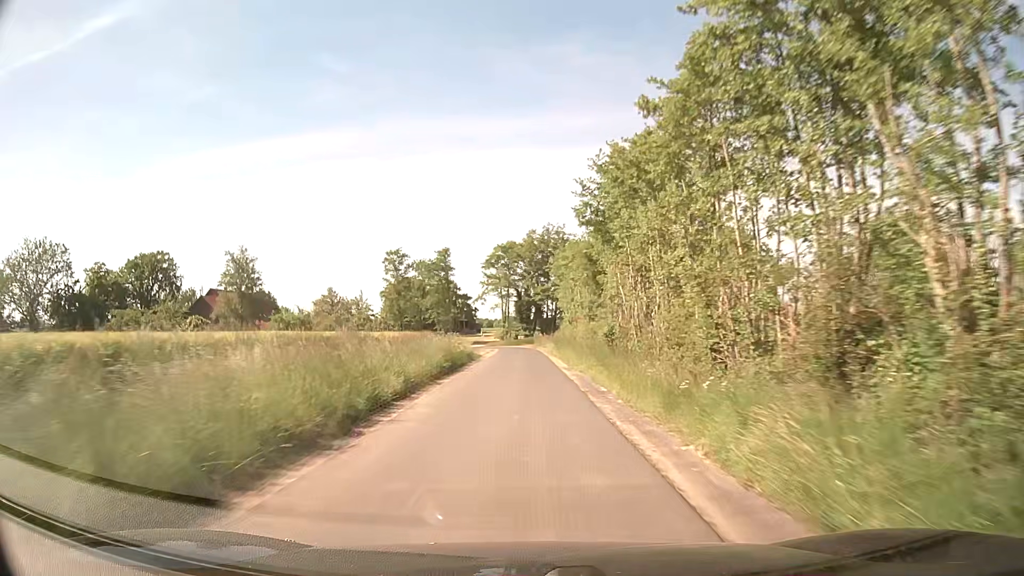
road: unclassified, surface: asphalt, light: Day
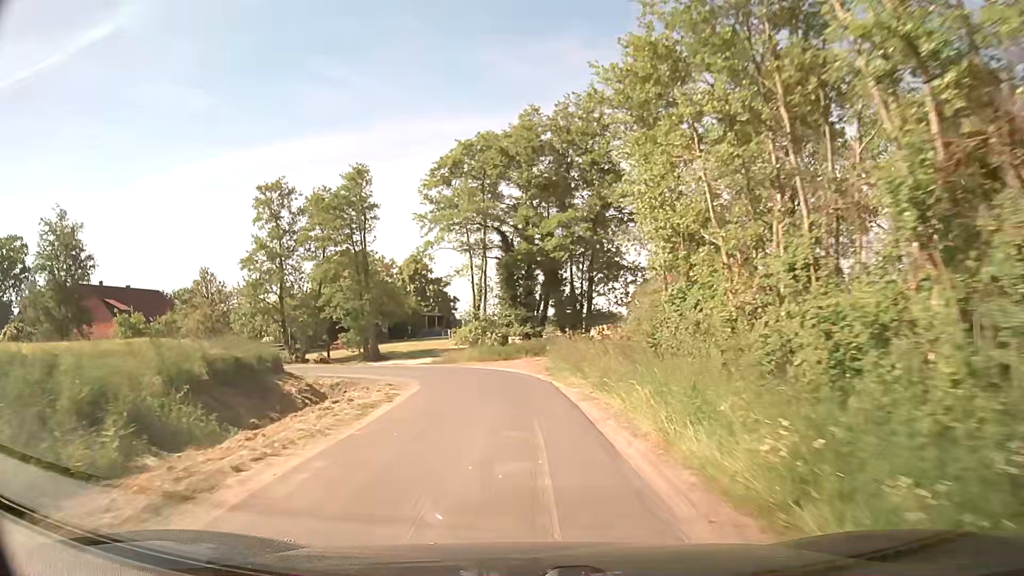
(+0.1, +43.5) m; -1°
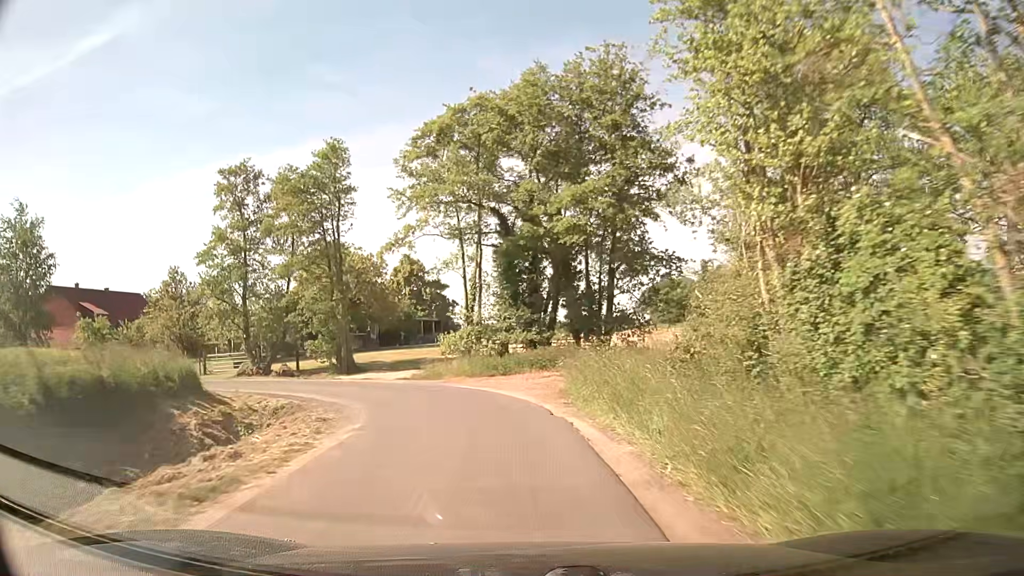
(0.0, +6.9) m; 0°
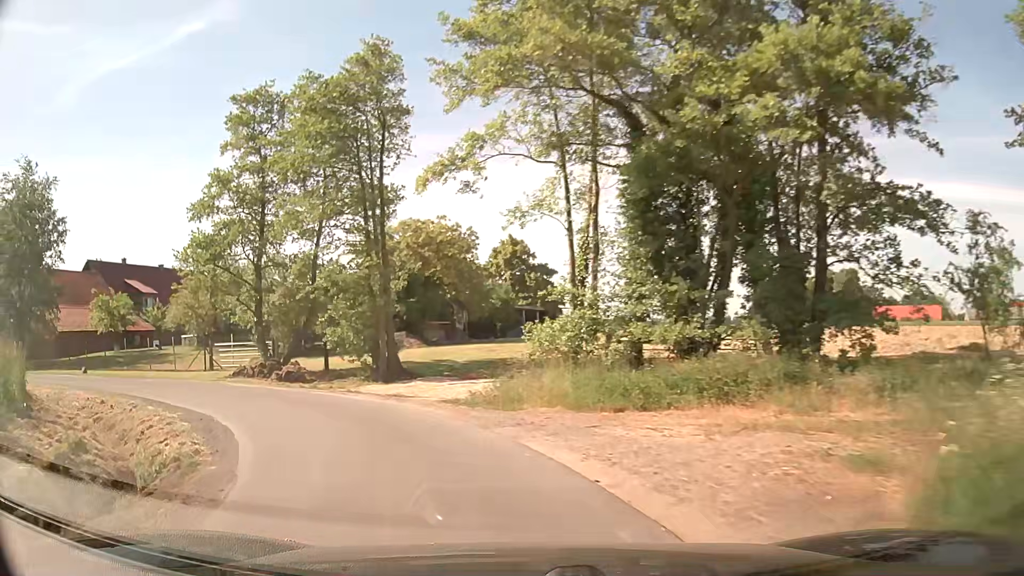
(-0.7, +11.9) m; -9°
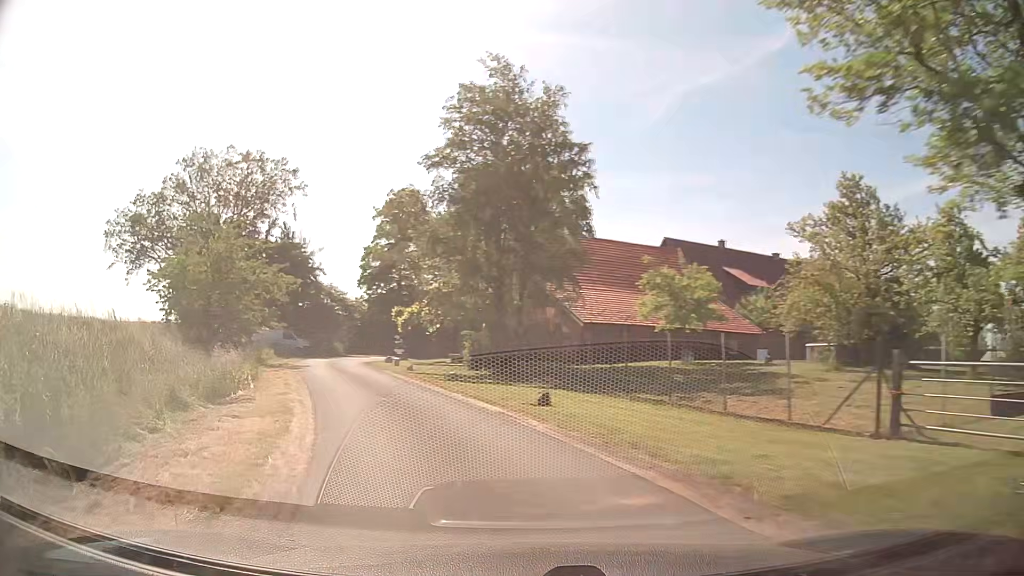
(-9.4, +19.0) m; -52°
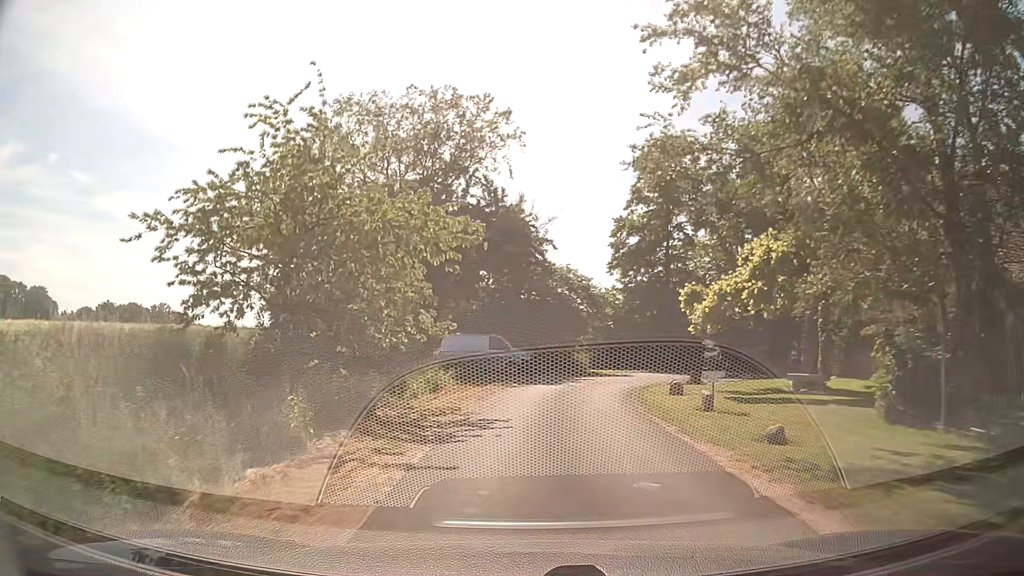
(-4.4, +18.1) m; -22°
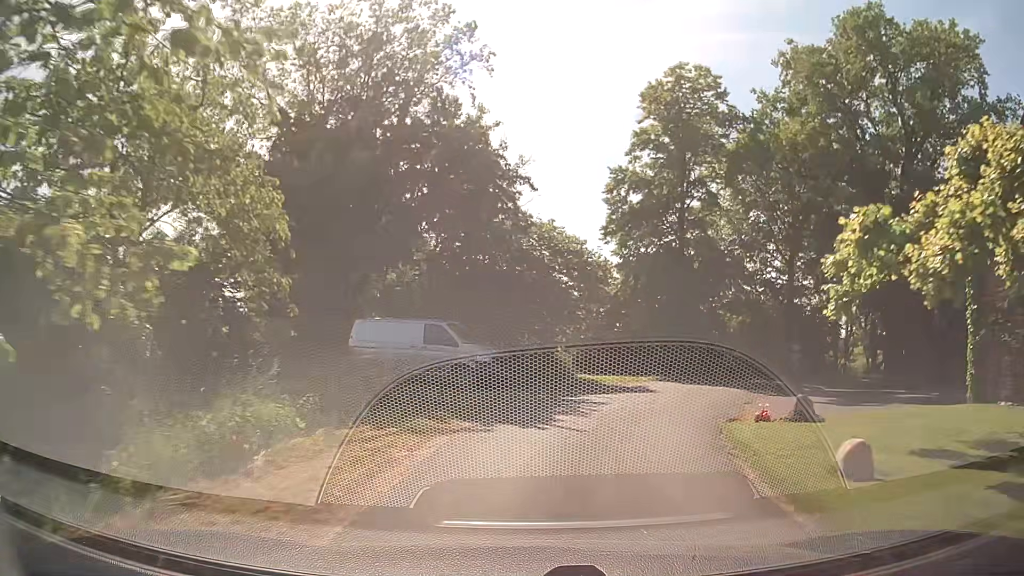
(+0.1, +11.9) m; +3°
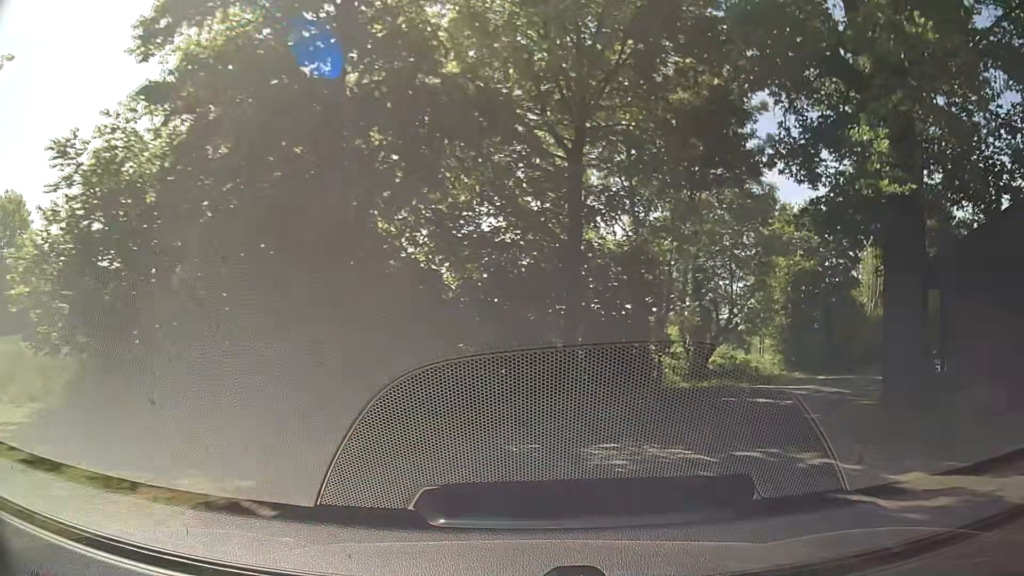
(+3.9, +20.5) m; +28°
